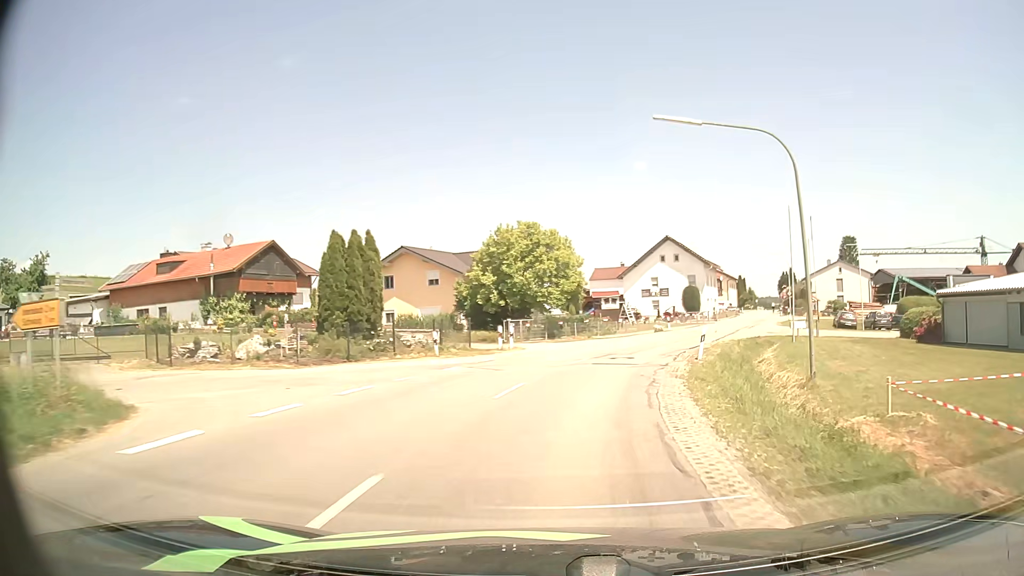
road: secondary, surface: asphalt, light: Day
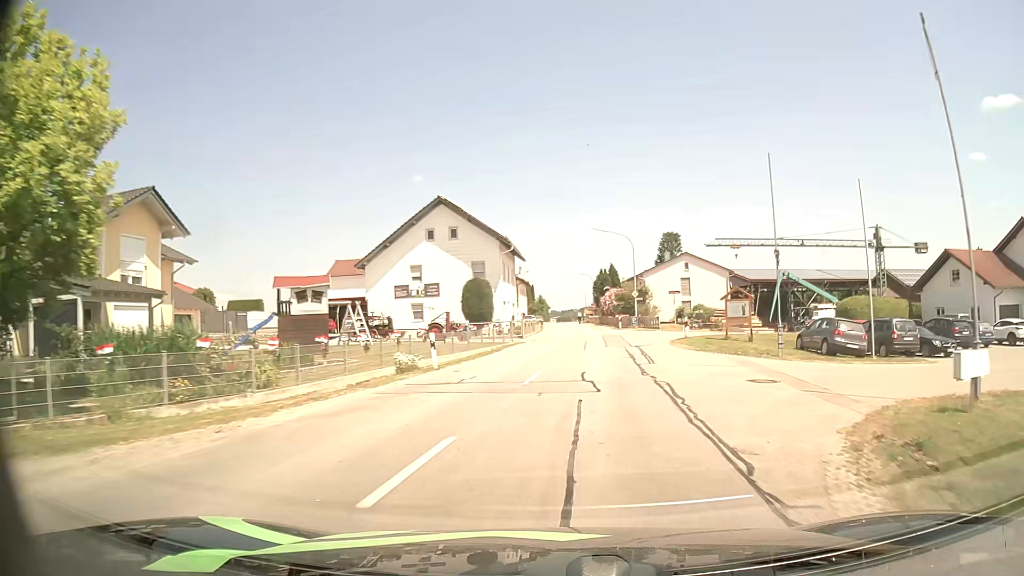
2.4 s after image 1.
(+5.5, +31.8) m; +19°
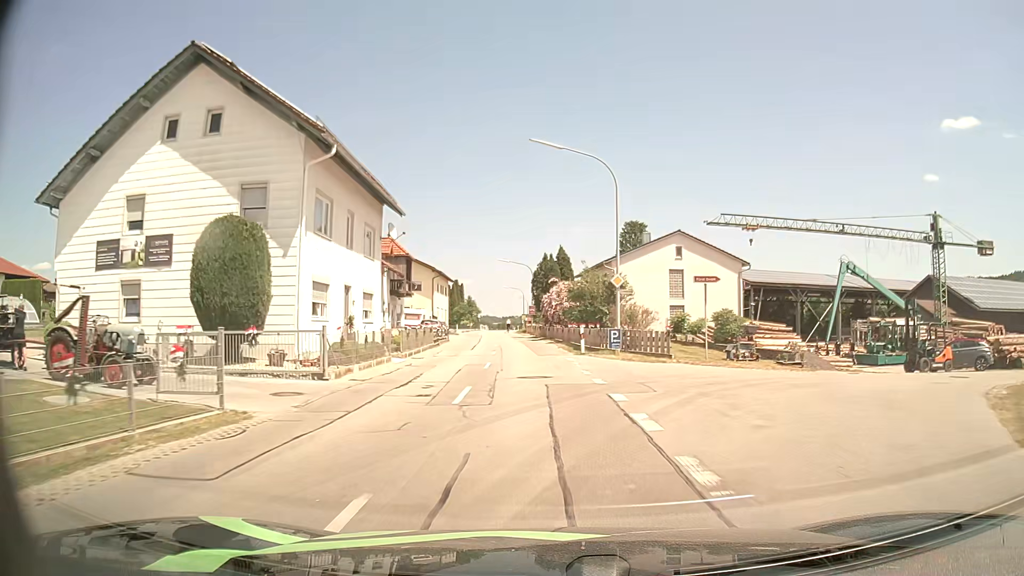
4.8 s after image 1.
(+2.2, +28.8) m; +6°
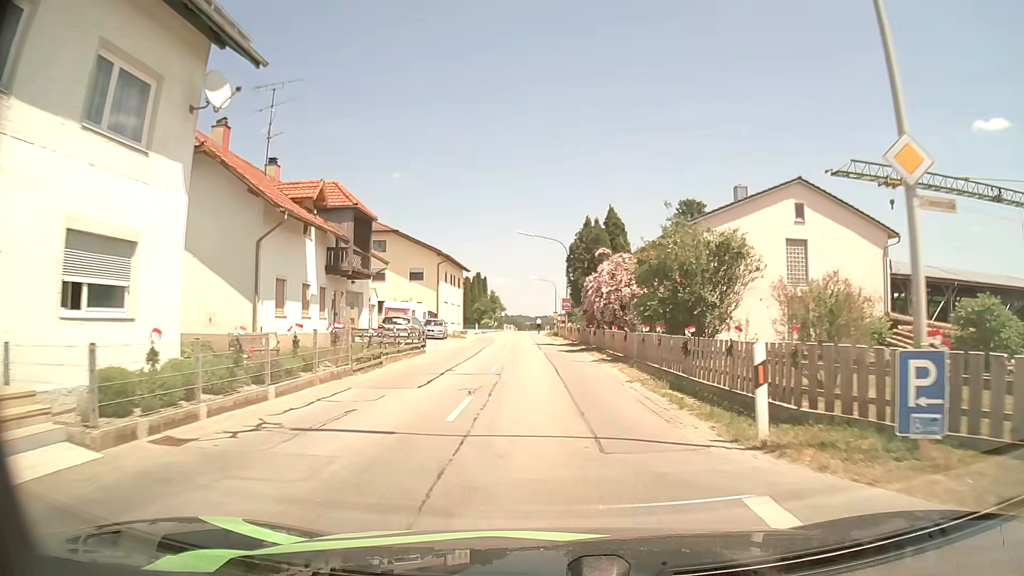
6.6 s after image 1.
(-0.6, +19.8) m; -2°
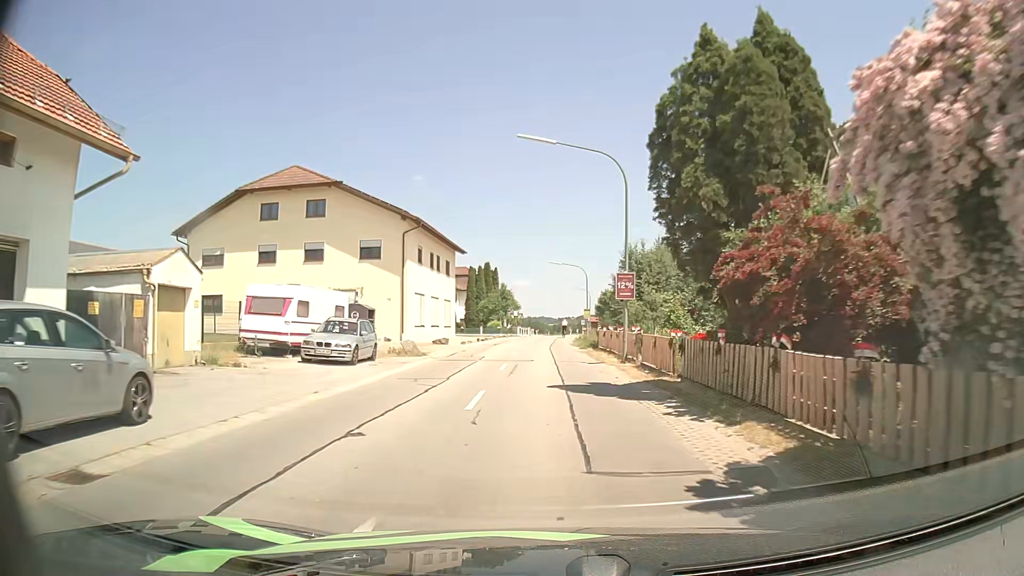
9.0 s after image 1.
(-0.7, +25.5) m; -3°
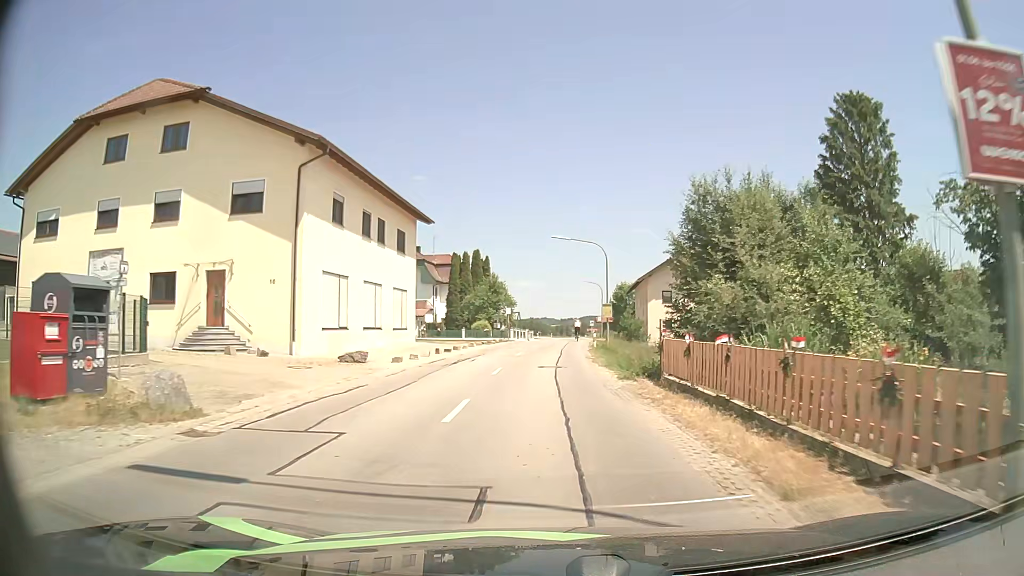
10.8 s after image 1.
(-0.1, +19.1) m; 0°
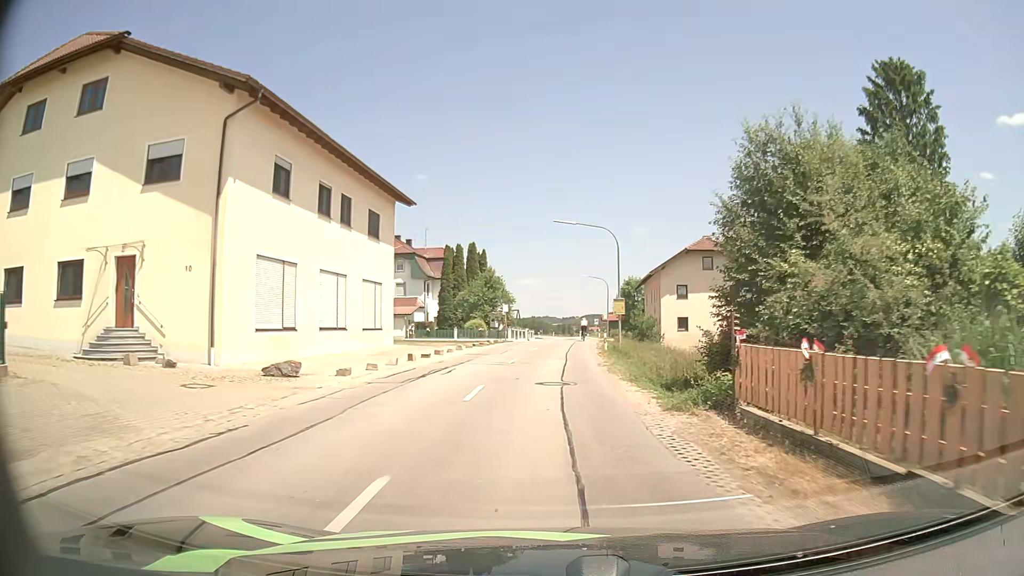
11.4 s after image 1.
(0.0, +6.4) m; 0°
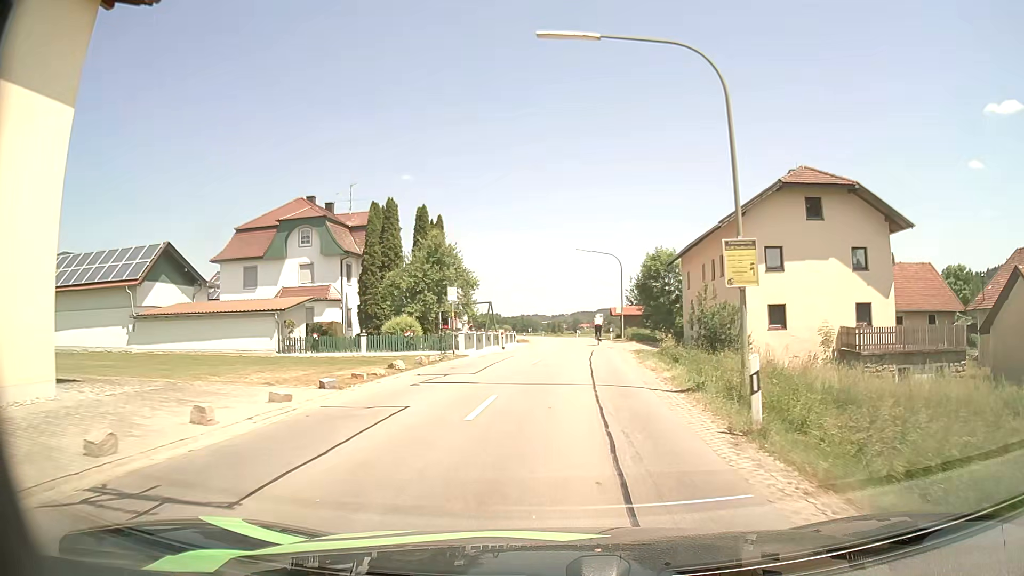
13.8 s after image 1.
(+0.1, +25.2) m; +1°
(0, +10) (+1, +20) (+1, +30) (+2, +40) (+3, +50) (+3, +60) (+2, +70) (+1, +80) (0, +90) (-1, +100) m
